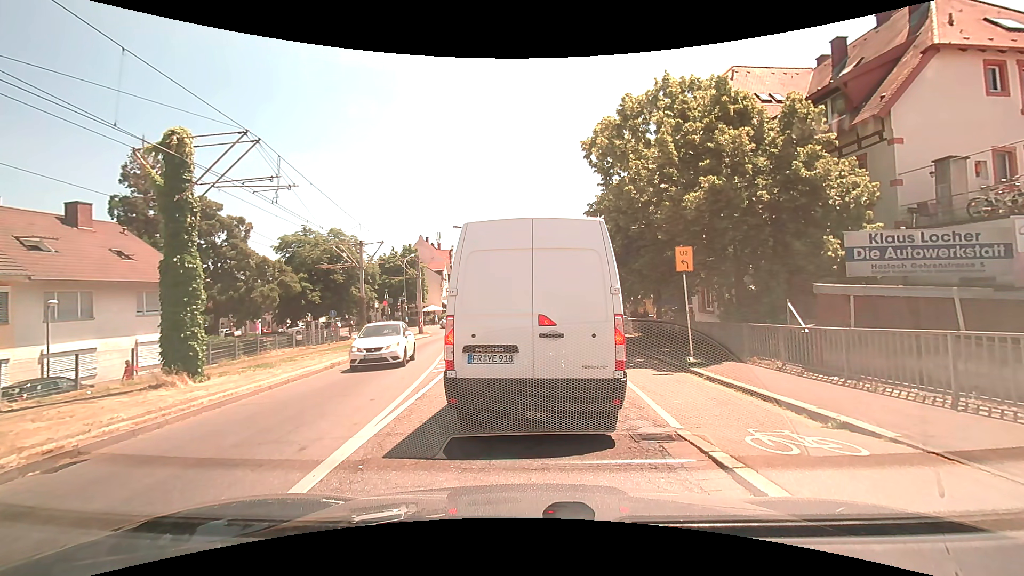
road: tertiary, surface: asphalt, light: Day
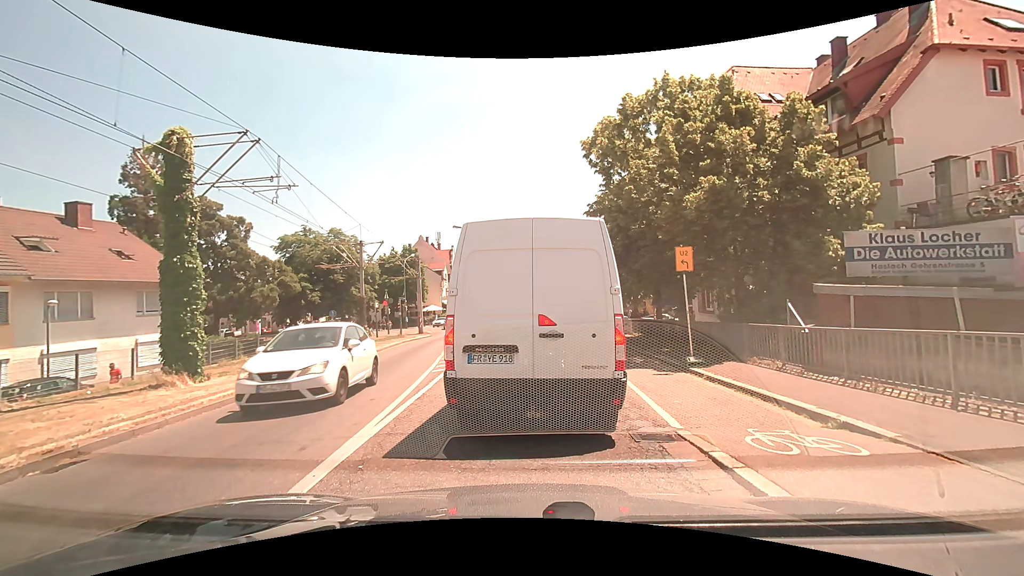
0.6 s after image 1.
(0.0, 0.0) m; 0°
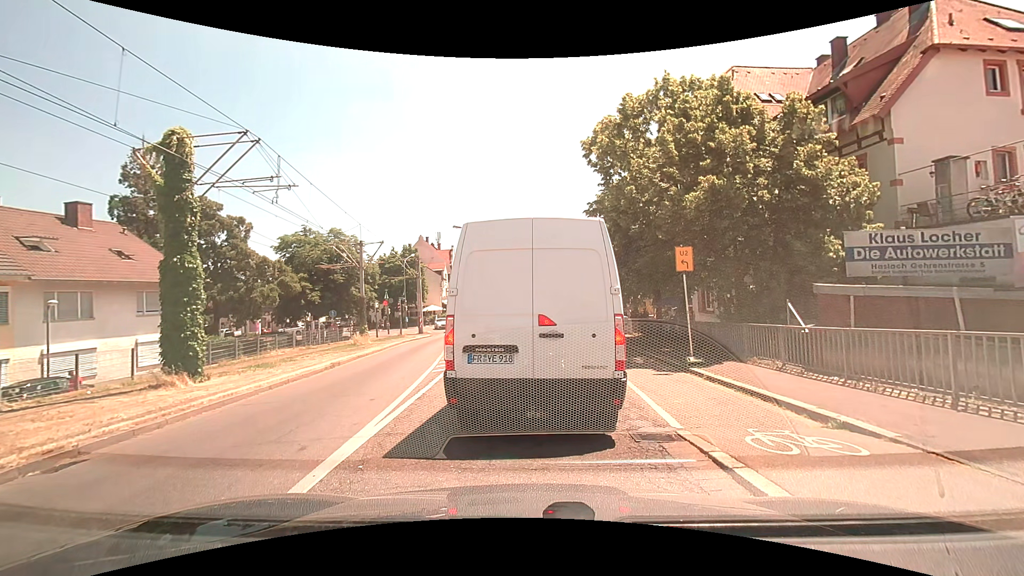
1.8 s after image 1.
(0.0, 0.0) m; 0°
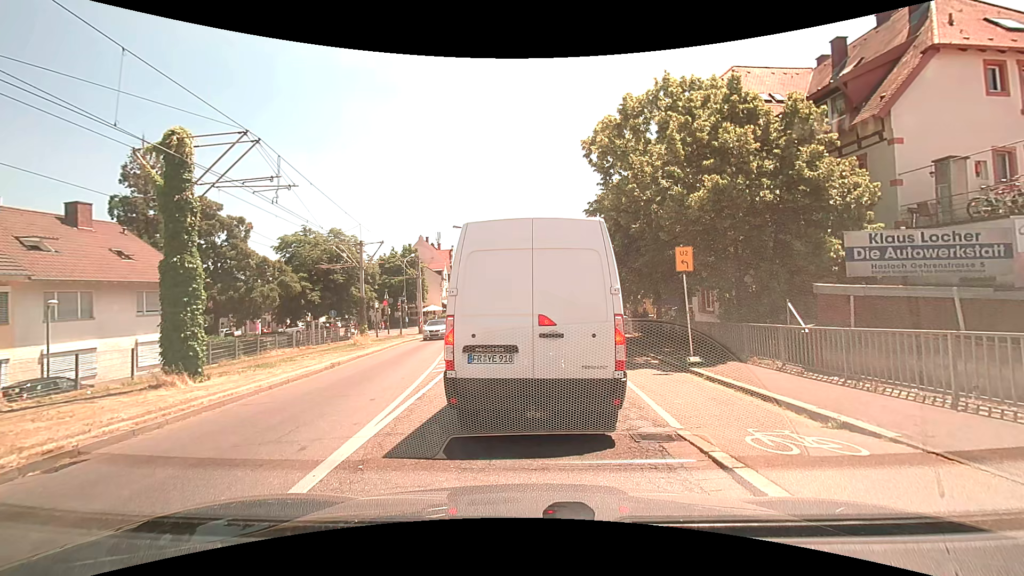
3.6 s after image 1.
(0.0, 0.0) m; 0°
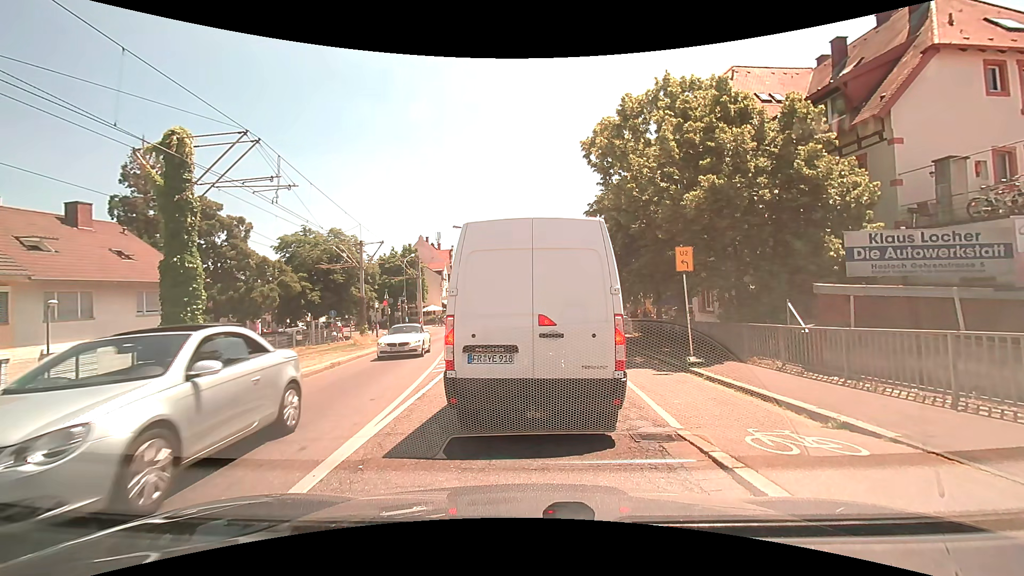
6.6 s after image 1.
(0.0, 0.0) m; 0°
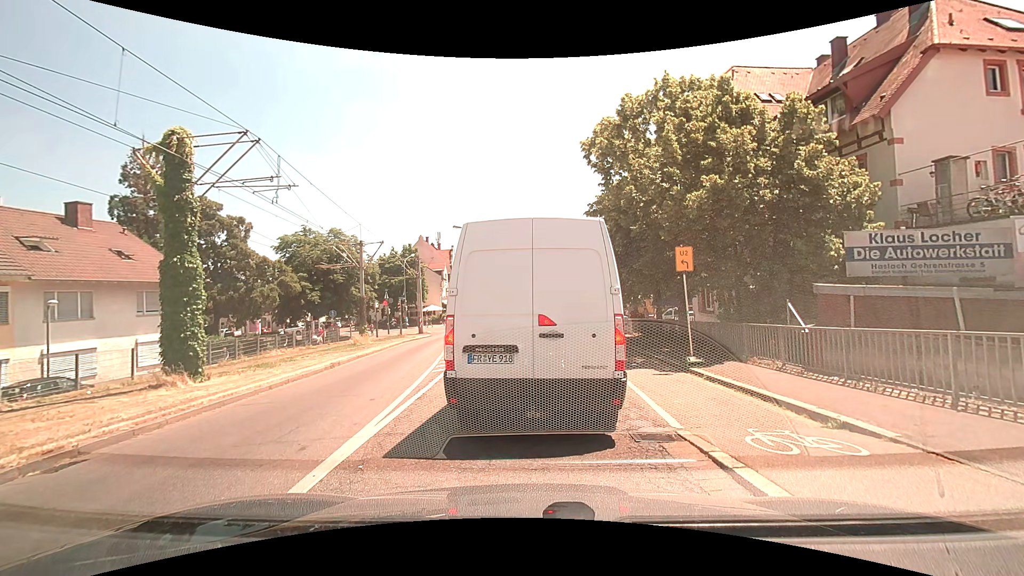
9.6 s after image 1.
(0.0, 0.0) m; 0°
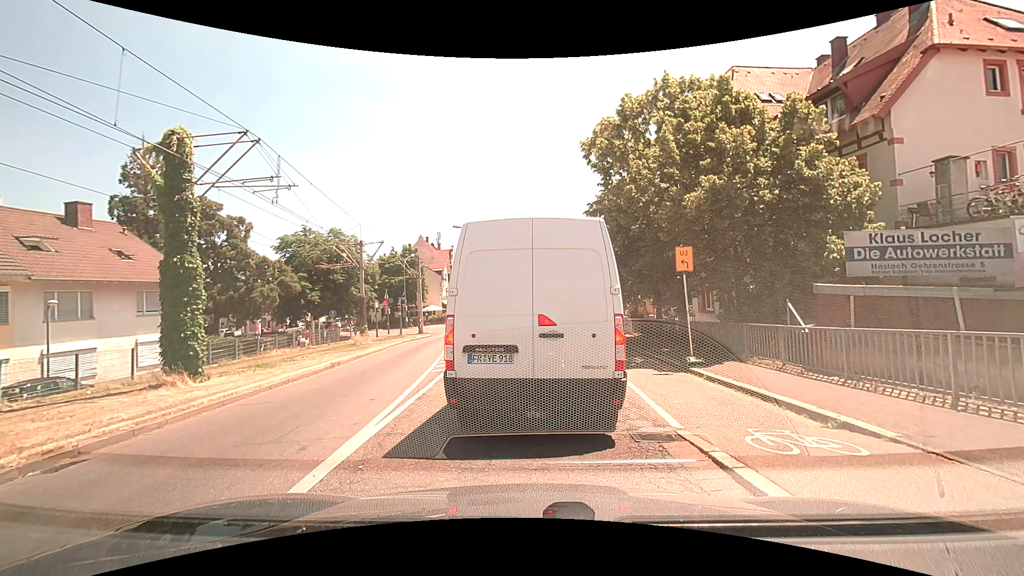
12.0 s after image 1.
(0.0, 0.0) m; 0°
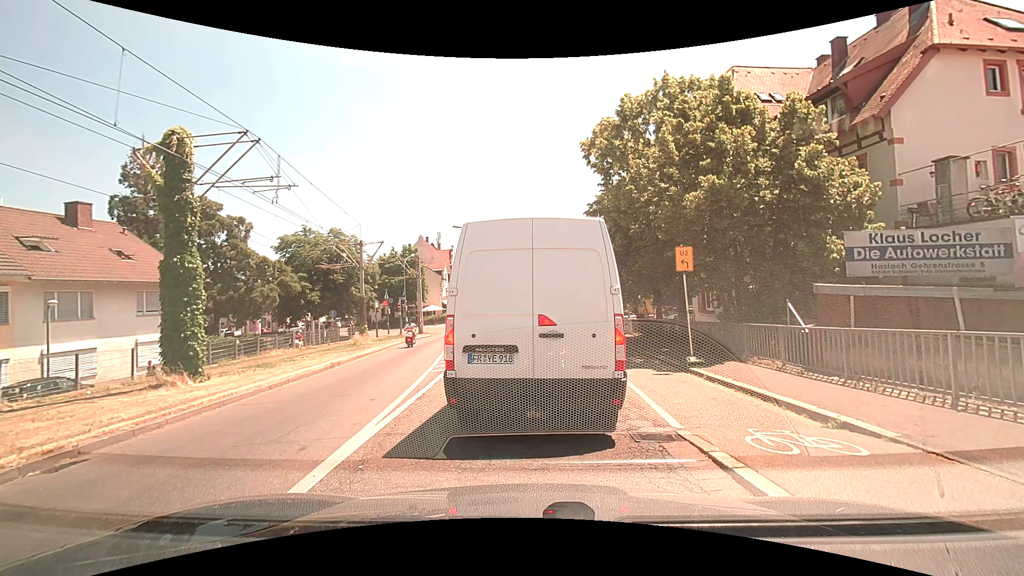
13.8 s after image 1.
(0.0, 0.0) m; 0°
